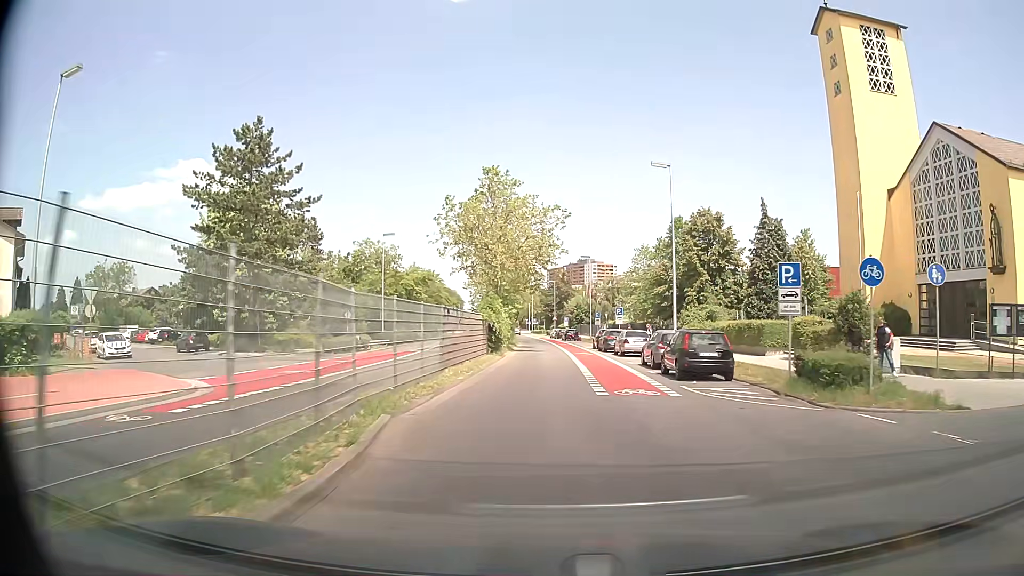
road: secondary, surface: asphalt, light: Day
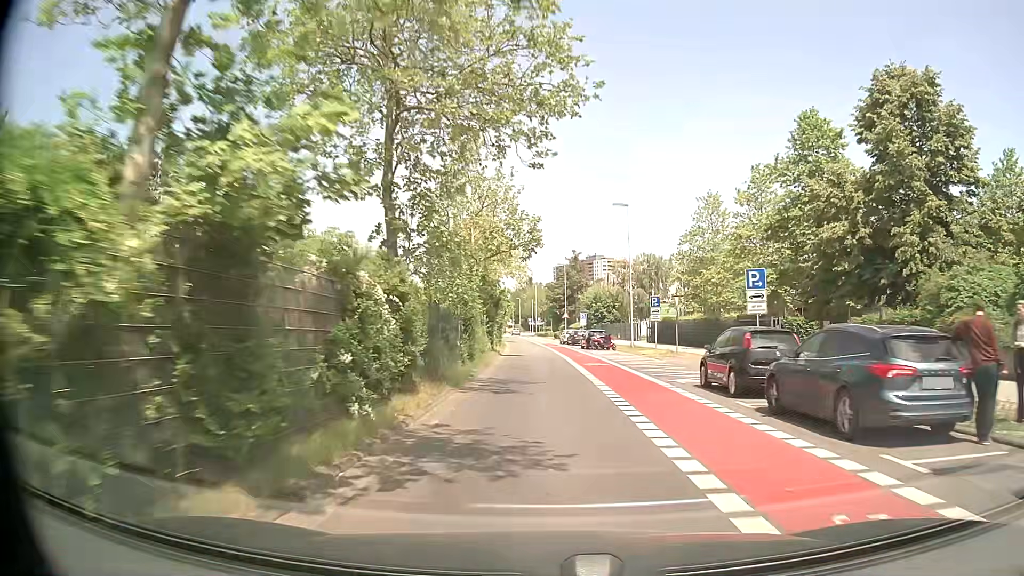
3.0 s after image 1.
(-0.1, +34.7) m; -1°
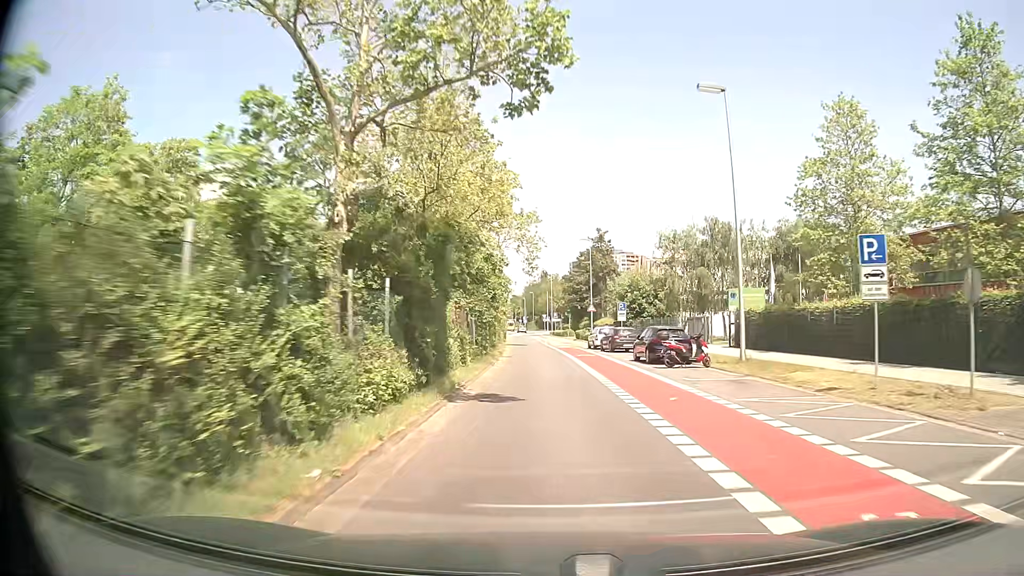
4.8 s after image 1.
(-0.3, +23.6) m; -1°
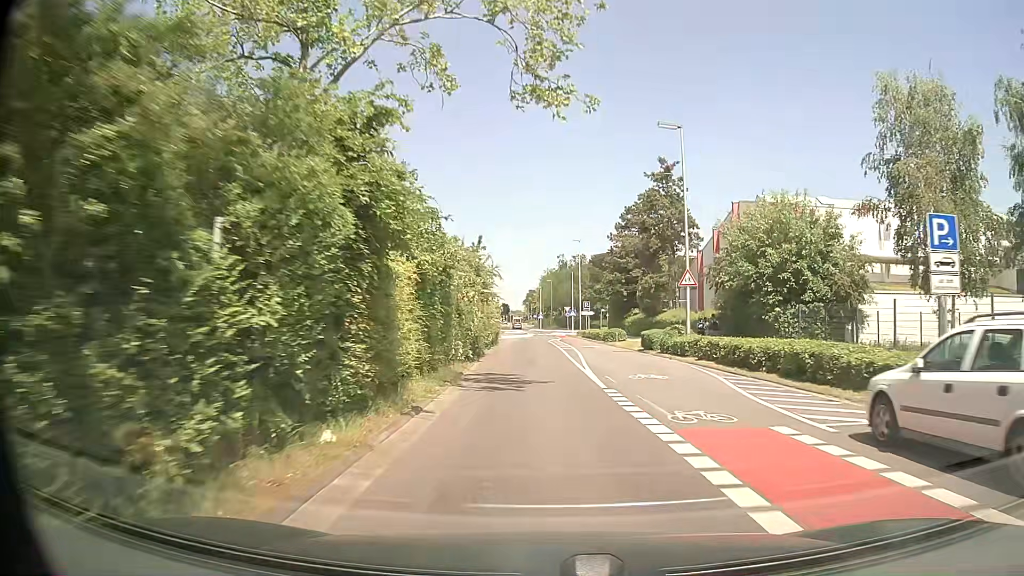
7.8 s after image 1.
(-0.6, +38.9) m; -2°
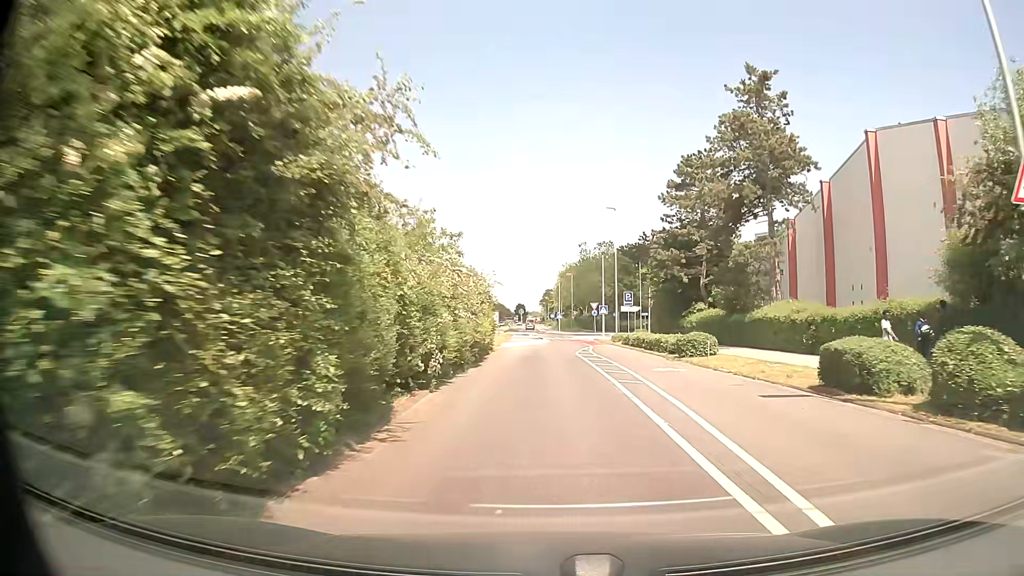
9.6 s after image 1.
(-0.3, +21.3) m; -1°
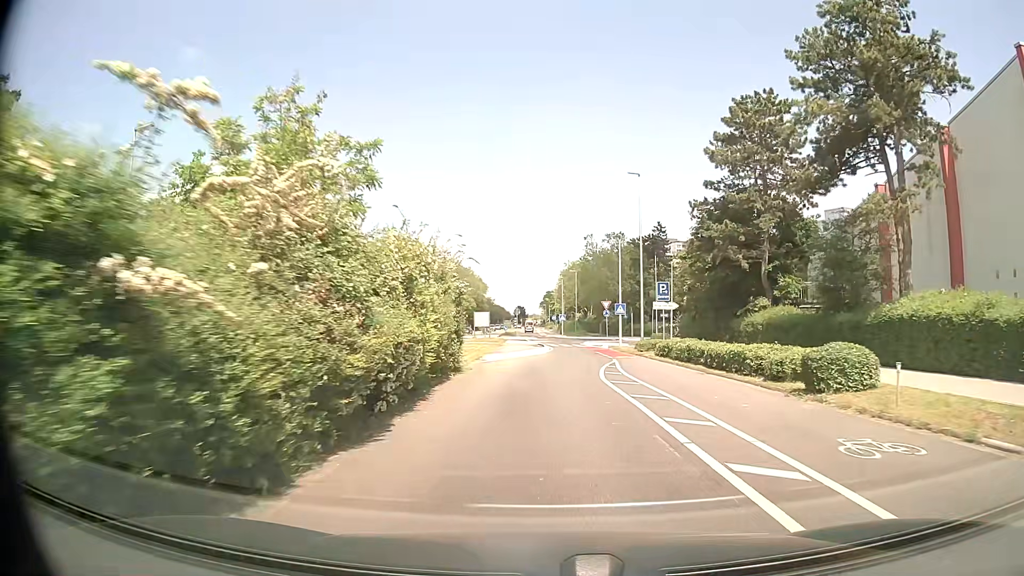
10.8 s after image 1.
(-0.1, +13.3) m; 0°
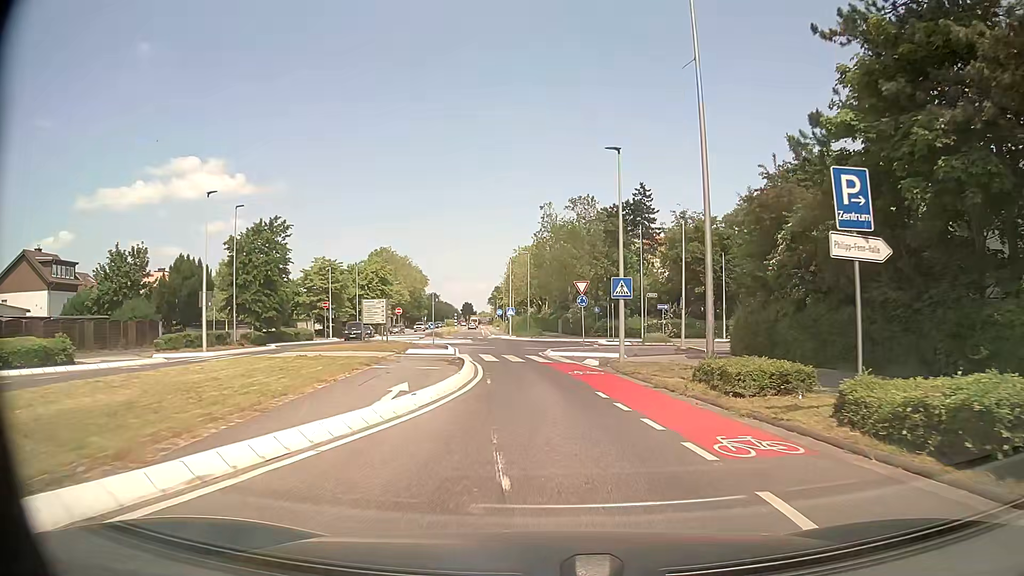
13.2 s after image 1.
(+0.6, +24.3) m; +4°
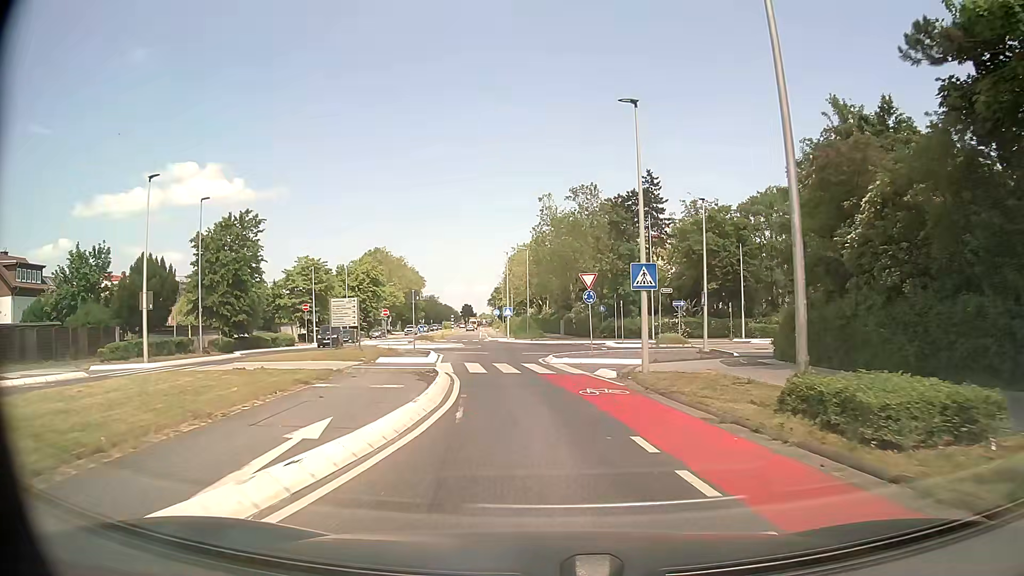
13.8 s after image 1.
(0.0, +5.6) m; -1°
(0, +10) (-1, +20) (-2, +30) (+3, +38) (+13, +40) (+23, +41) (+33, +41) (+43, +41) (+53, +41) (+63, +42) m
